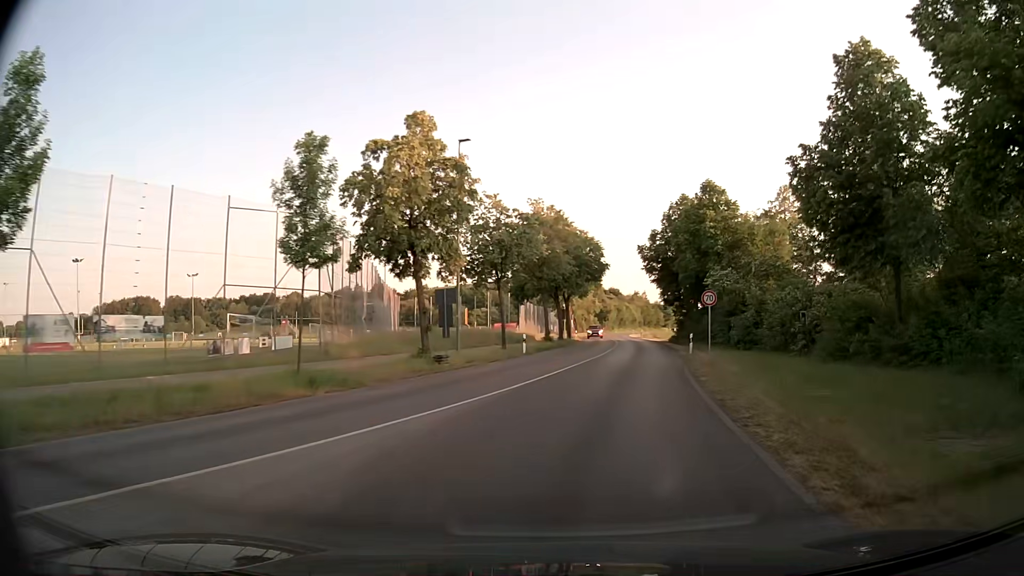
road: tertiary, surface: asphalt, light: Day
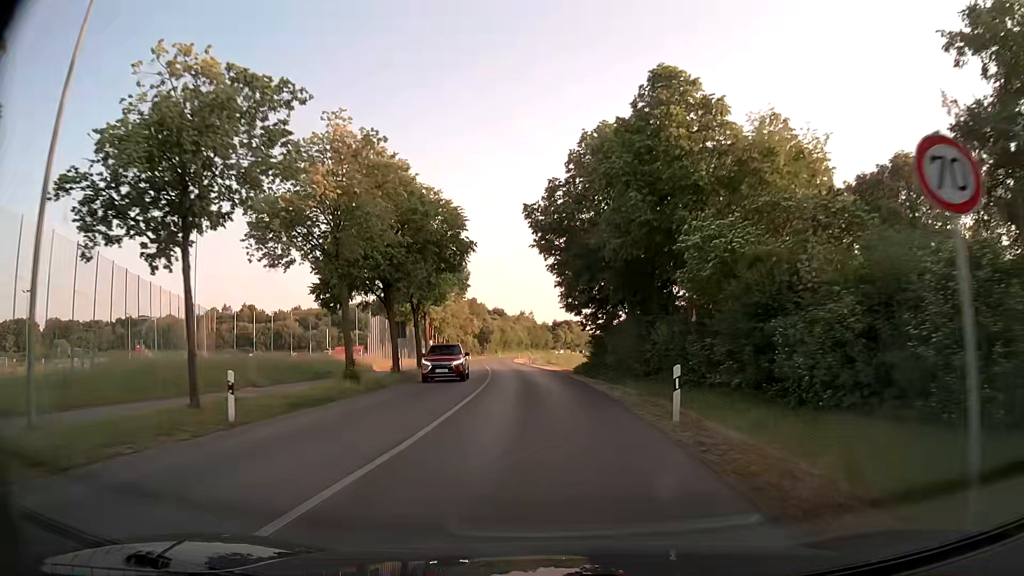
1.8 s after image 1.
(+2.9, +23.4) m; +9°
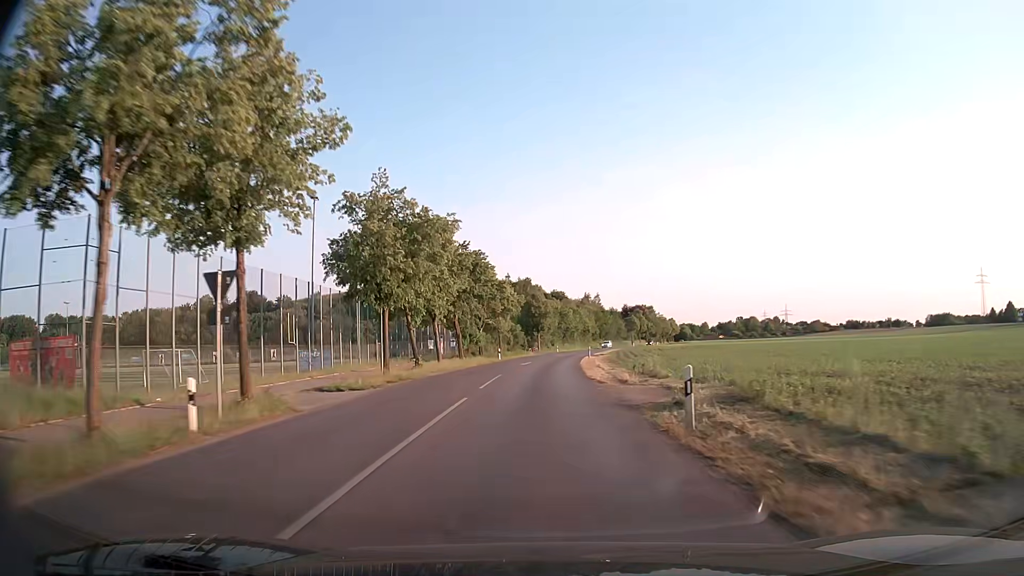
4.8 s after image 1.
(-2.3, +53.0) m; -5°
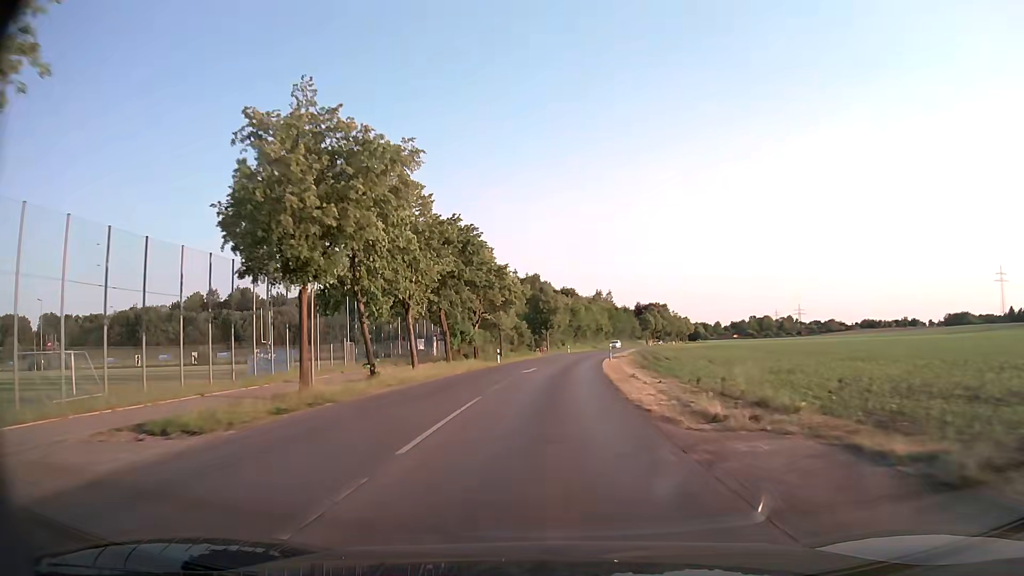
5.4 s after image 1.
(-0.1, +12.4) m; -1°
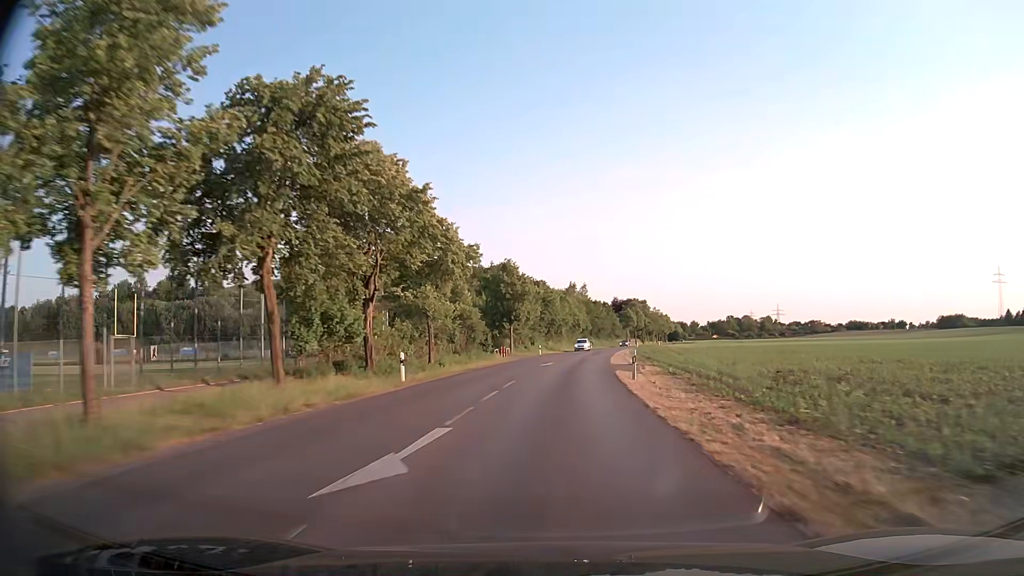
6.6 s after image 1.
(+0.4, +26.0) m; +3°
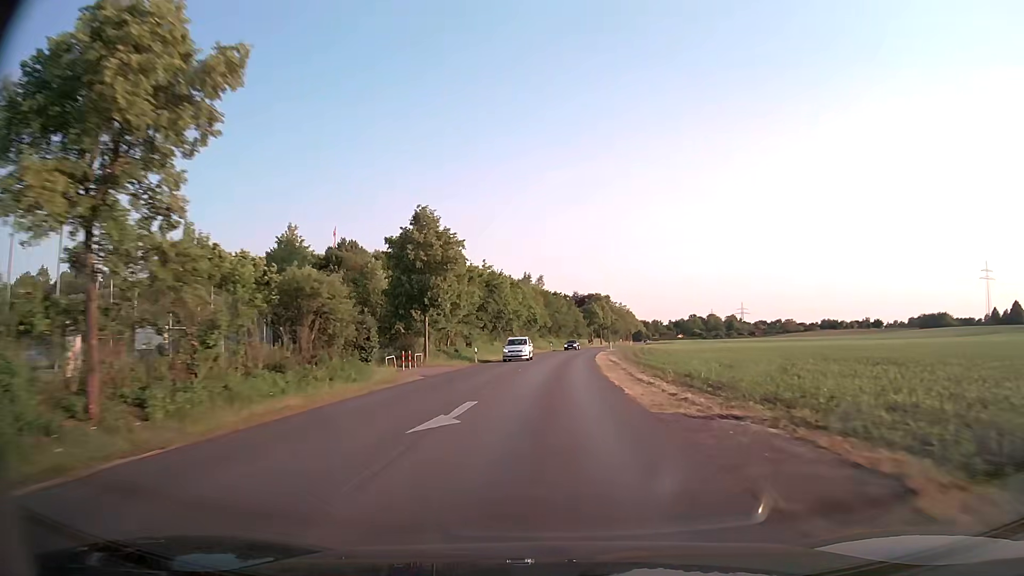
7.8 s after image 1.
(+0.9, +27.3) m; +4°
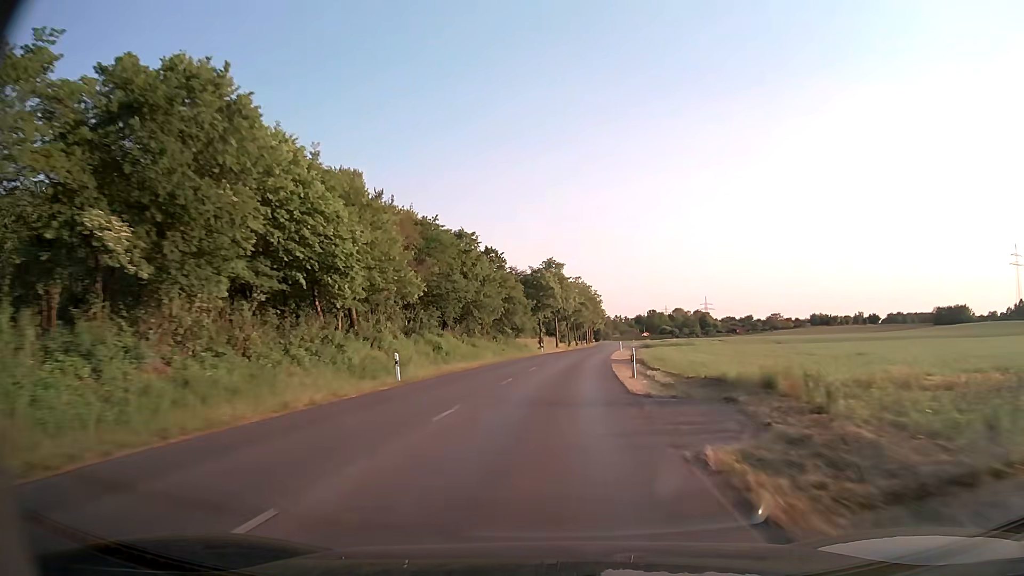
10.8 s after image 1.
(+3.9, +71.6) m; +5°
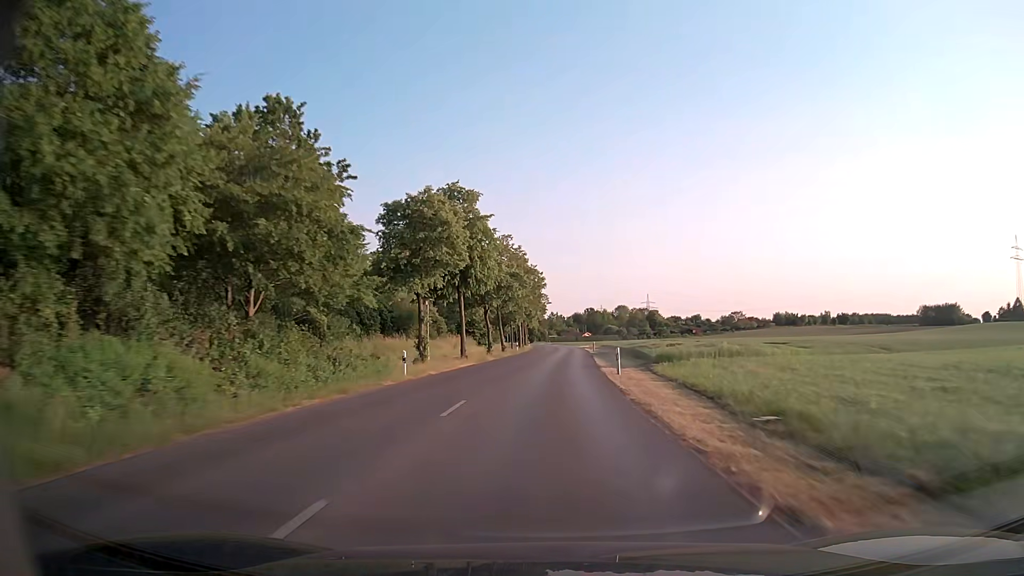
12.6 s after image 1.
(+2.2, +44.8) m; +6°
(0, +10) (0, +20) (+1, +30) (+1, +40) (+1, +50) (+2, +60) (+2, +70) (+3, +80) (+3, +90) (+3, +100) m
